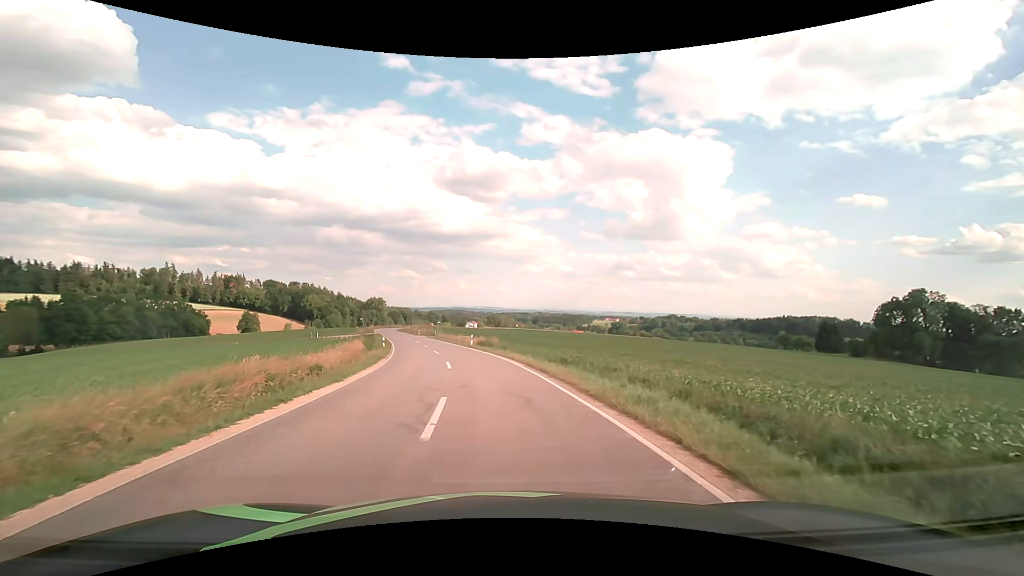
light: Day
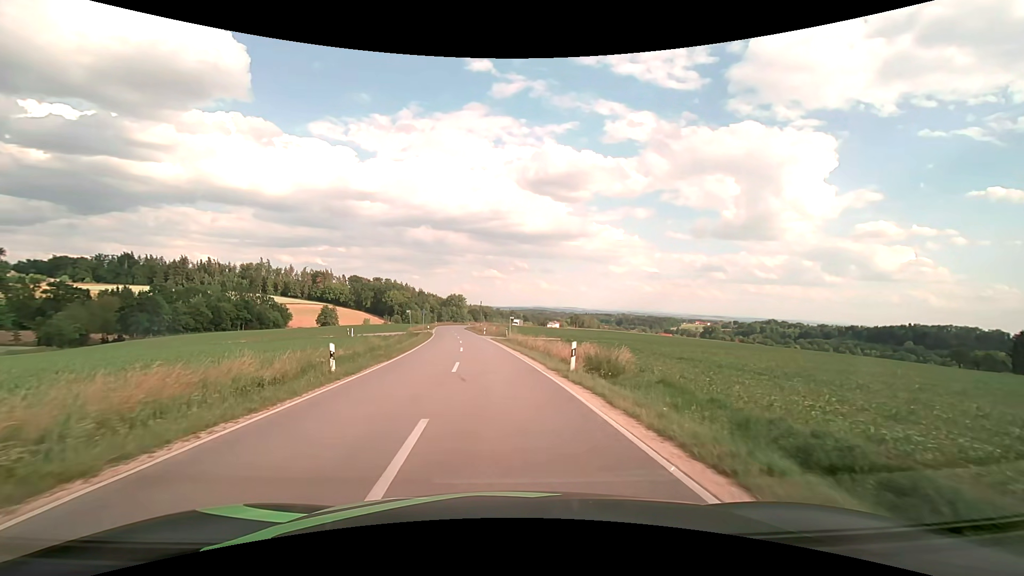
(-2.2, +27.3) m; -9°
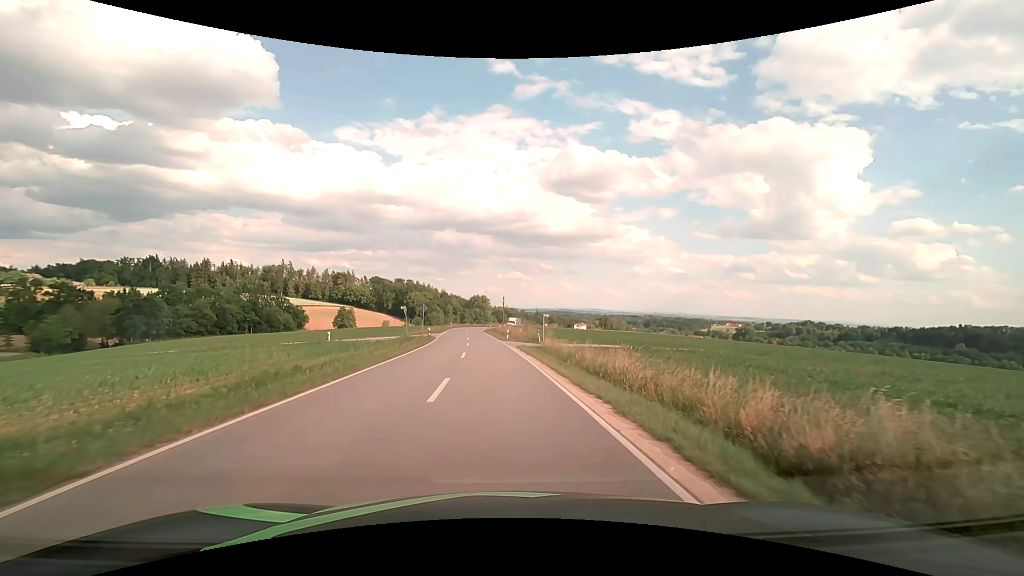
(-0.5, +18.3) m; -3°
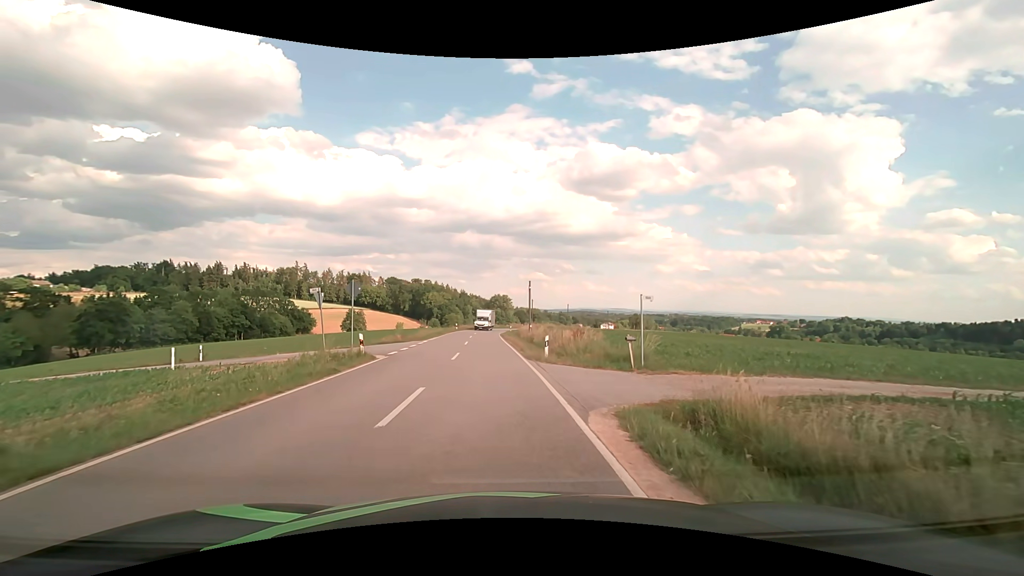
(-0.6, +26.2) m; -3°
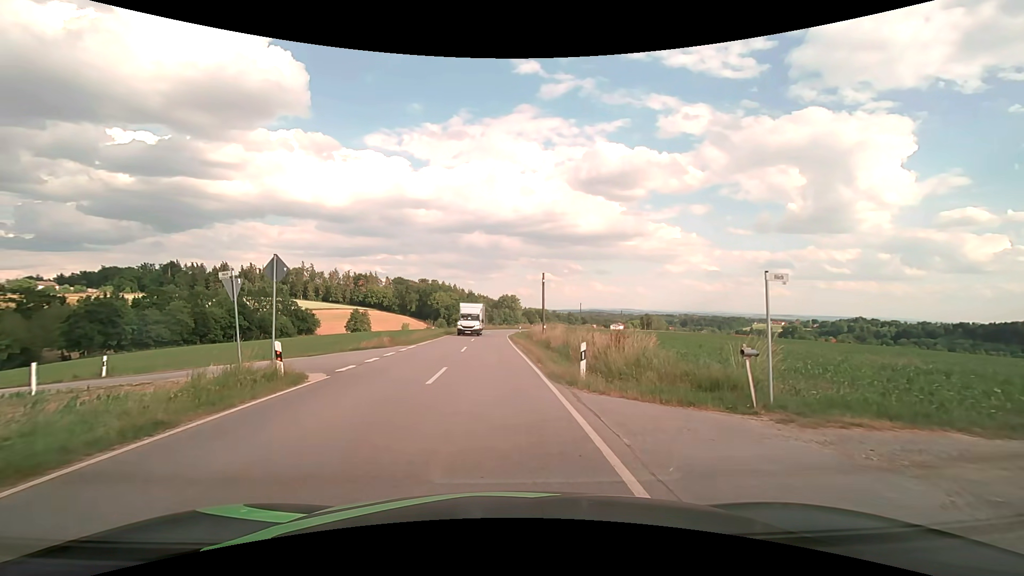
(0.0, +7.4) m; -1°
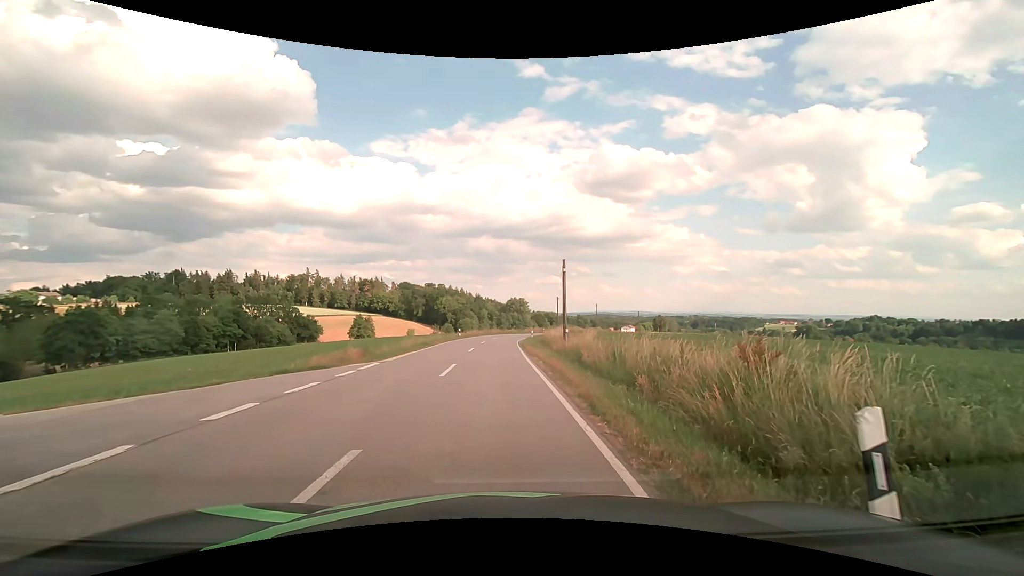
(-0.1, +9.5) m; 0°
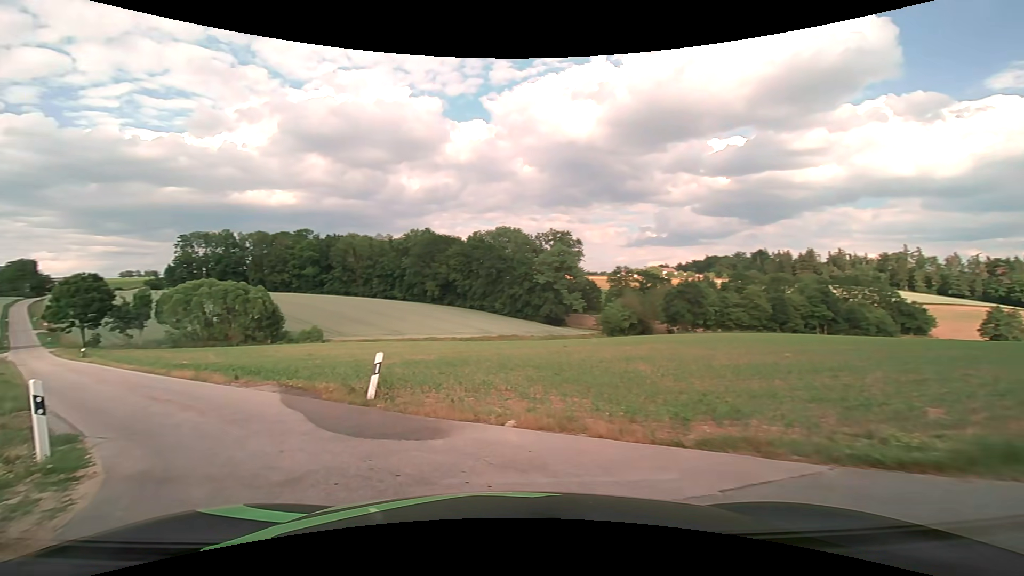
(-5.3, +10.4) m; -64°
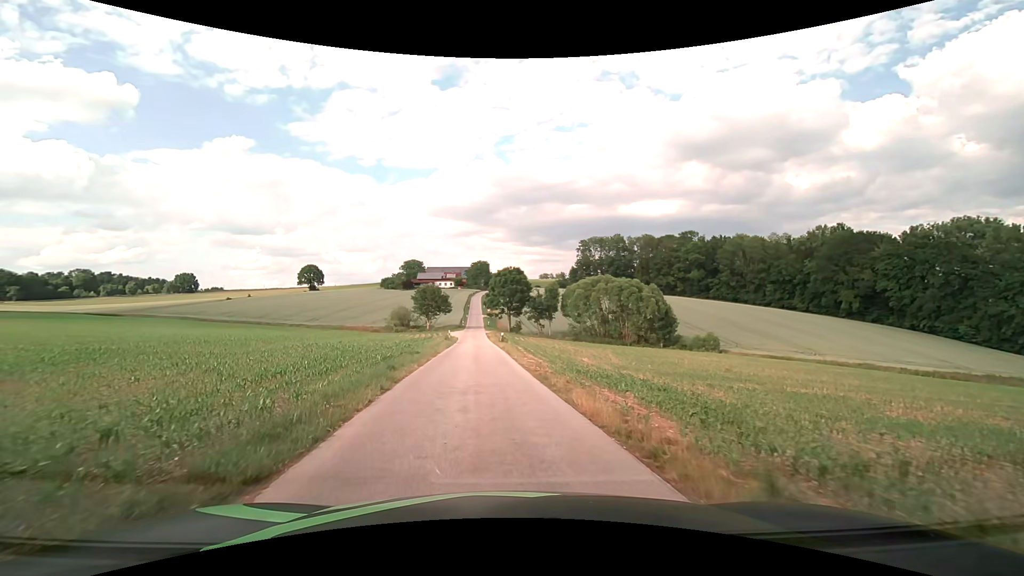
(-5.7, +12.2) m; -38°
(0, +10) (-1, +20) (-2, +30) (-2, +40) (-3, +50) (-4, +60) (-4, +70) (-5, +80) (-5, +90) (-6, +100) m
